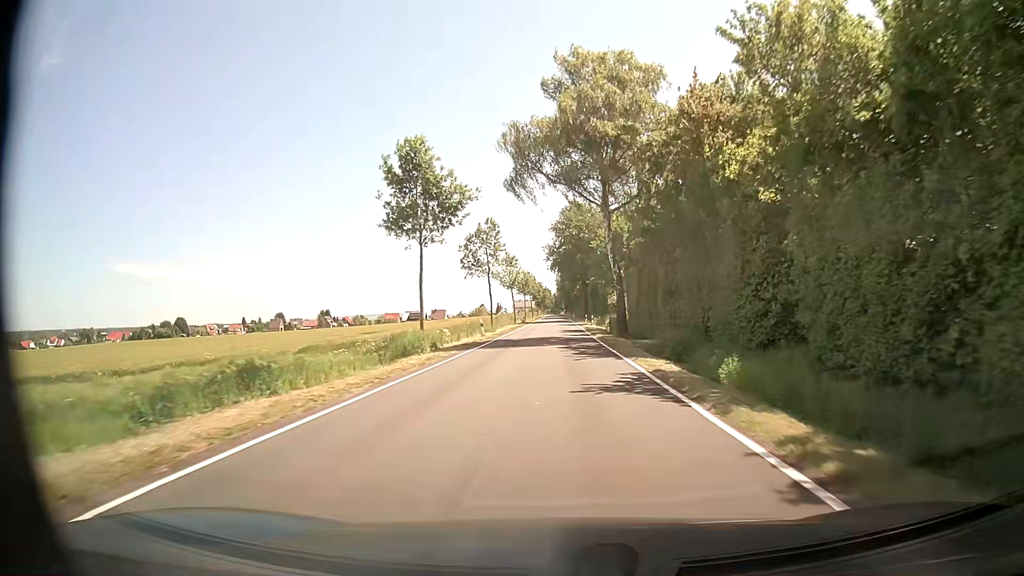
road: tertiary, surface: asphalt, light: Day
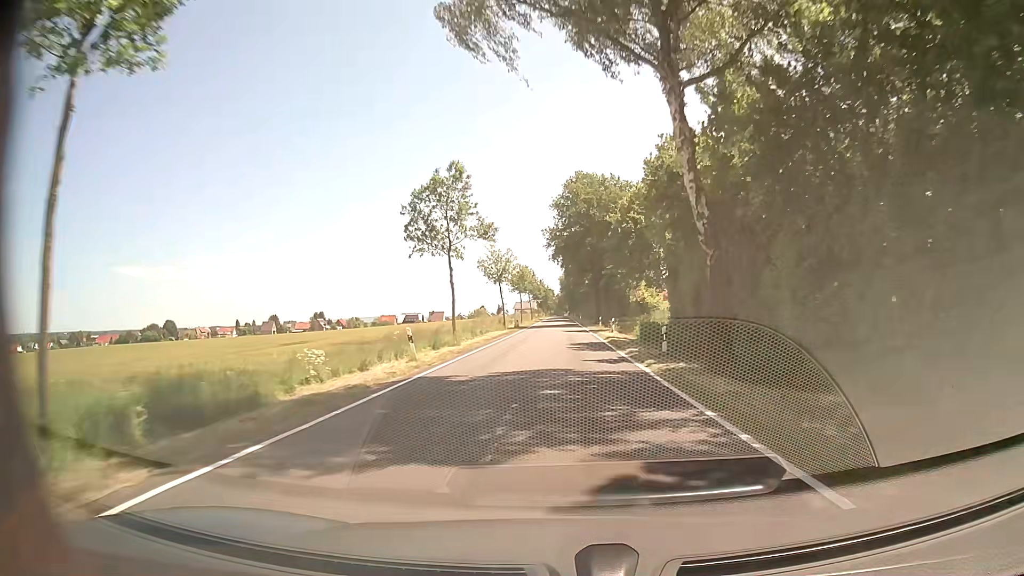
(0.0, +21.3) m; 0°
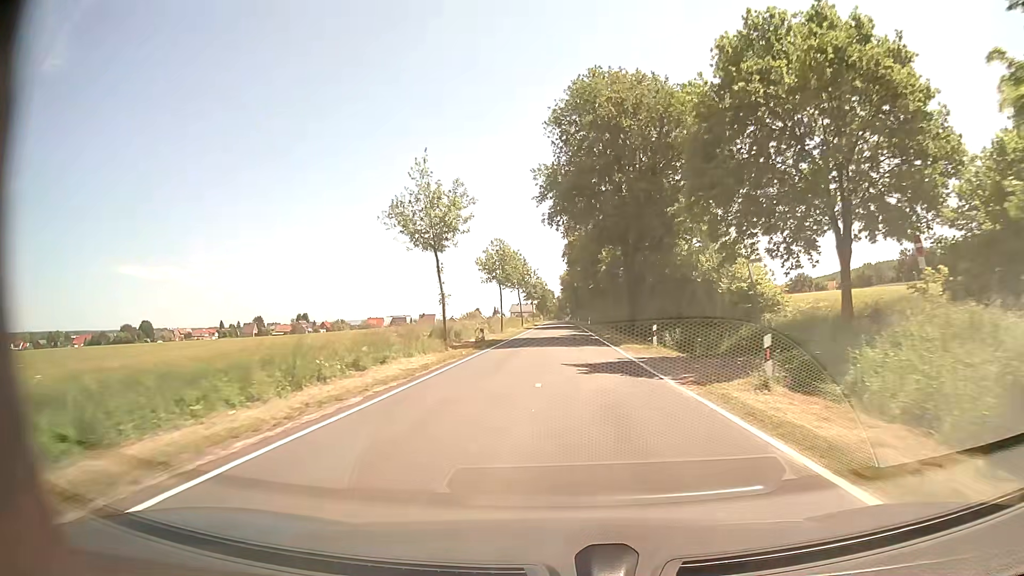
(-0.1, +32.9) m; -1°
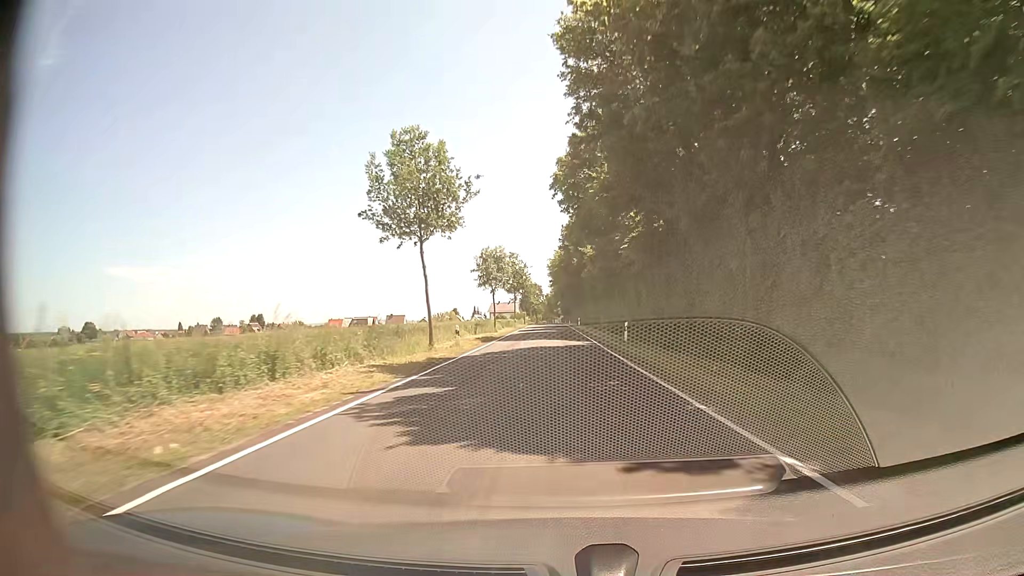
(+0.9, +57.4) m; +1°
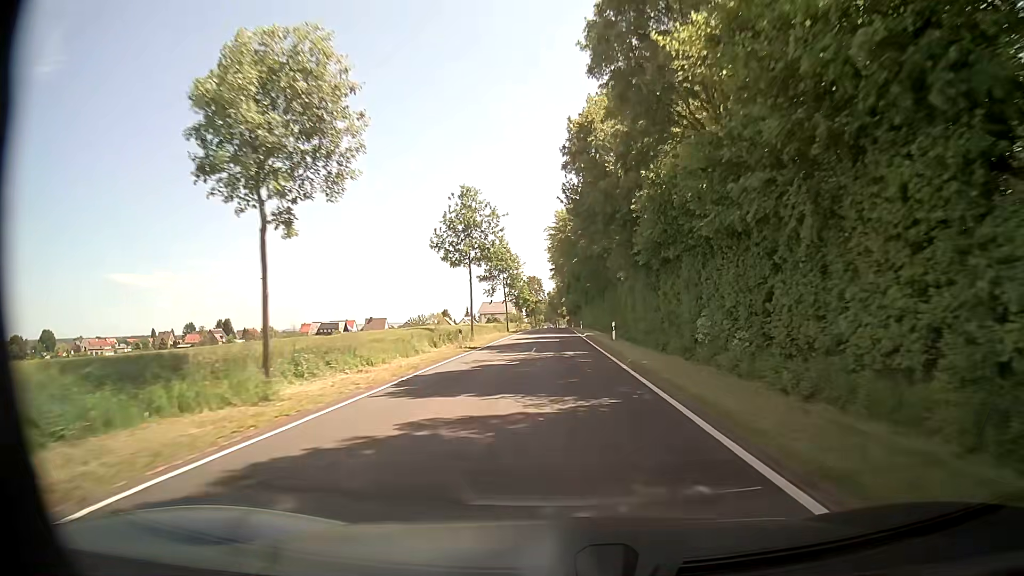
(+0.2, +47.9) m; 0°
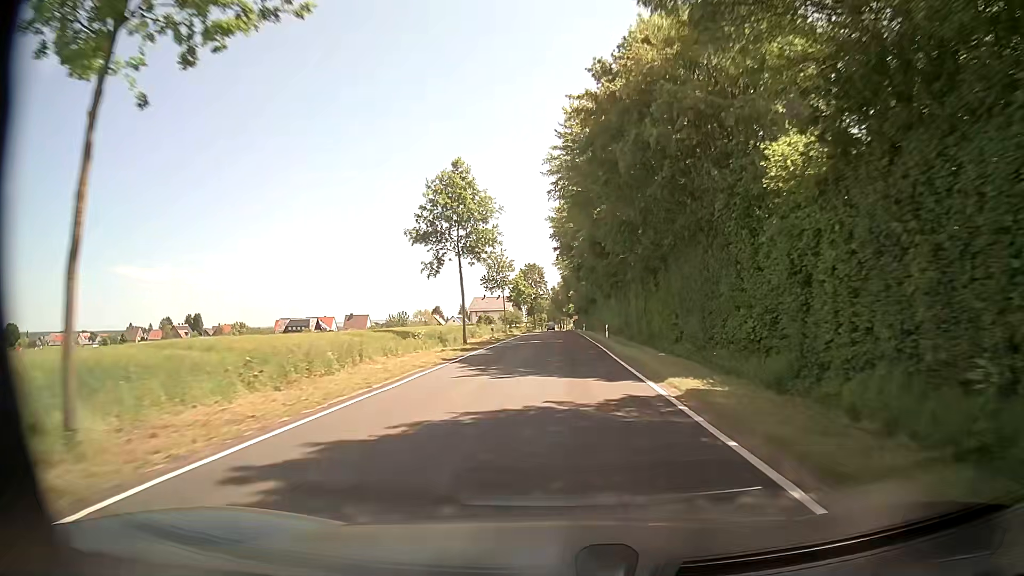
(0.0, +36.8) m; 0°
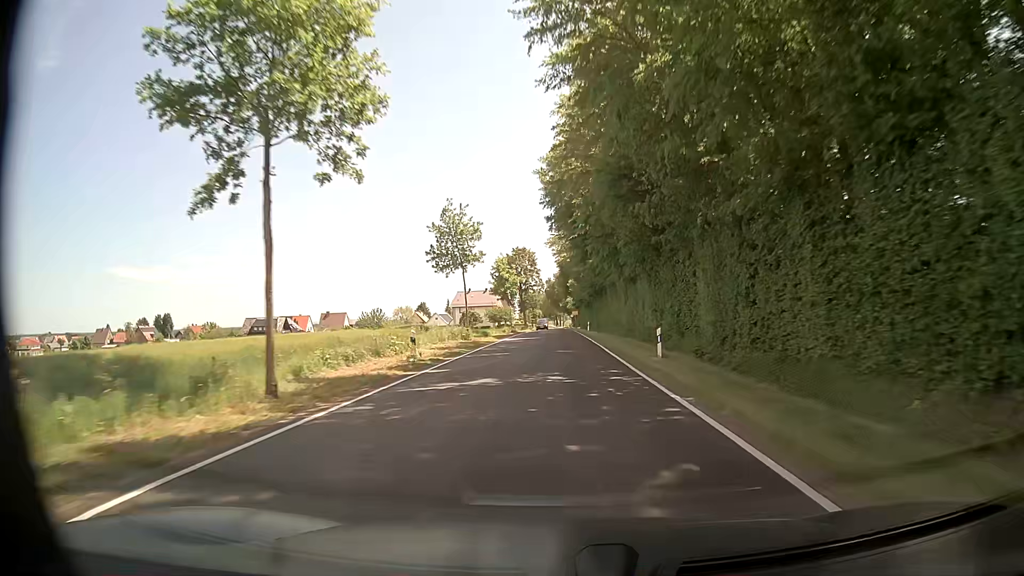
(0.0, +24.9) m; 0°
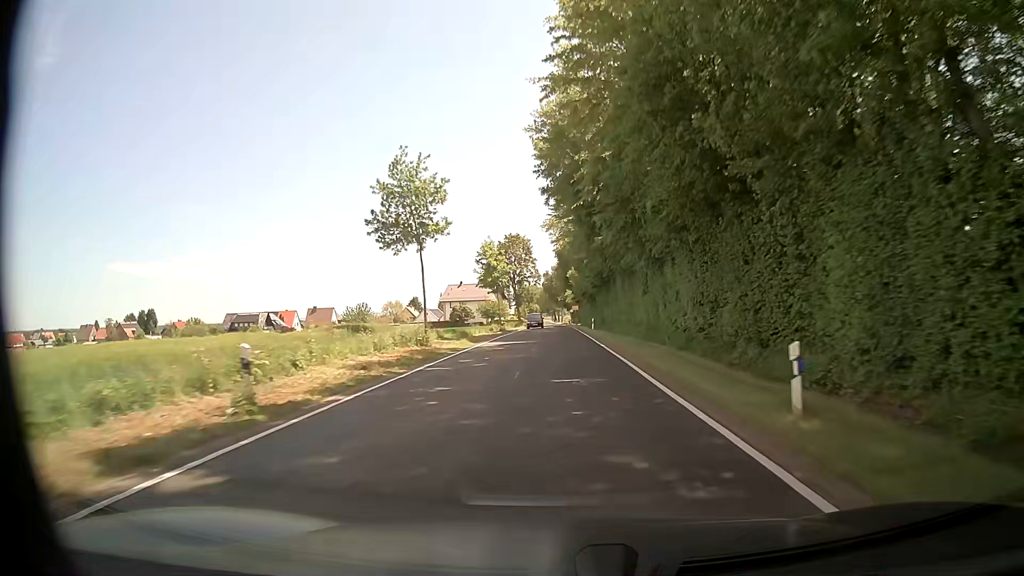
(0.0, +12.2) m; 0°
(0, +10) (0, +20) (0, +30) (+1, +40) (+1, +50) (0, +60) (0, +70) (0, +80) (0, +90) (0, +100) m
